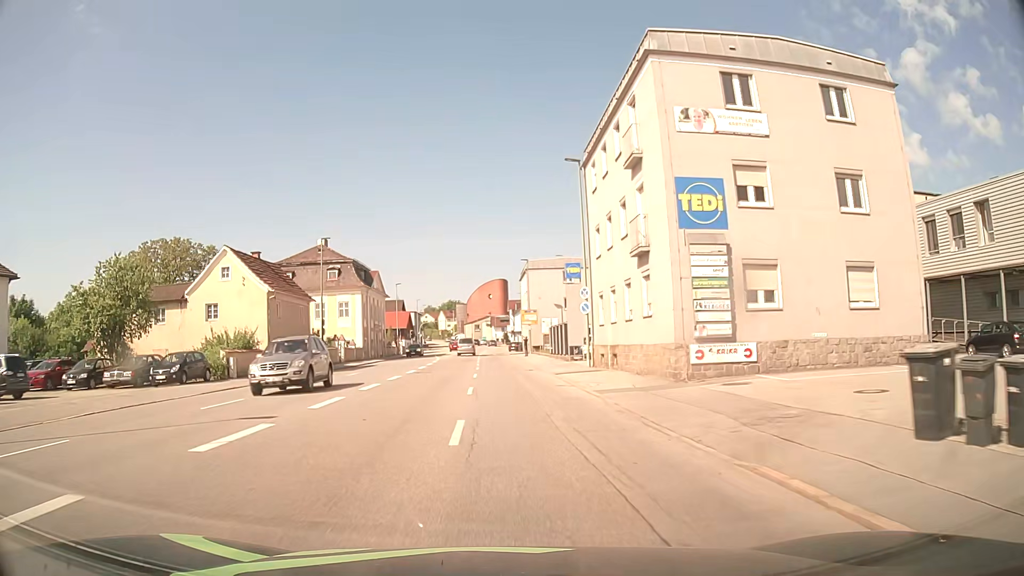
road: tertiary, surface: asphalt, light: Day
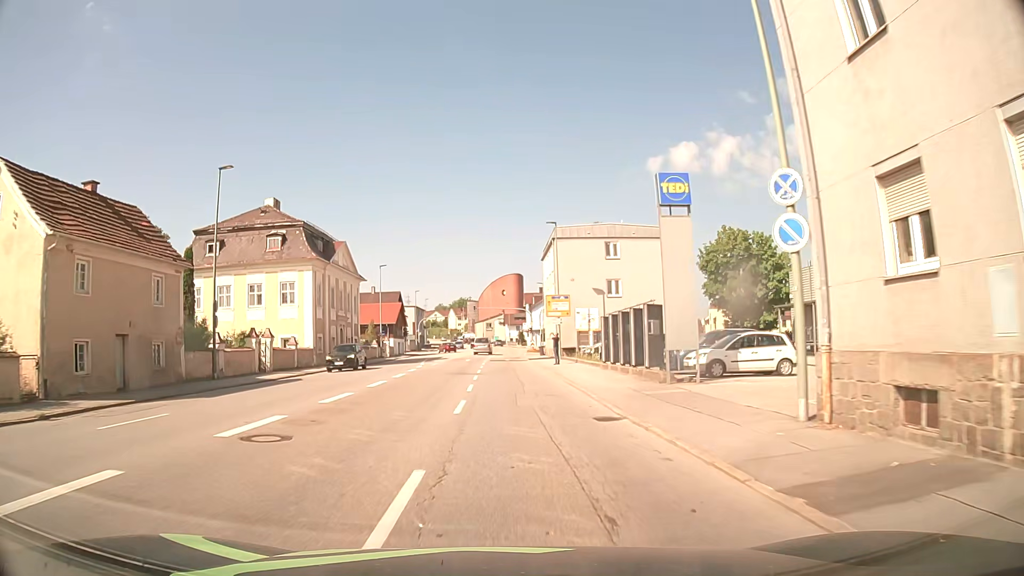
(-0.4, +22.9) m; -2°
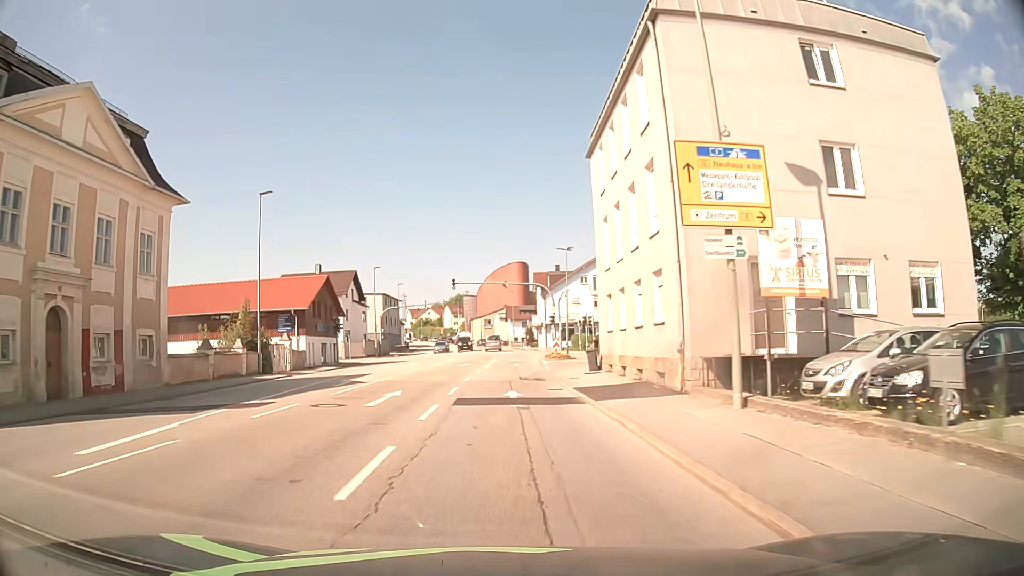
(+0.2, +38.0) m; 0°
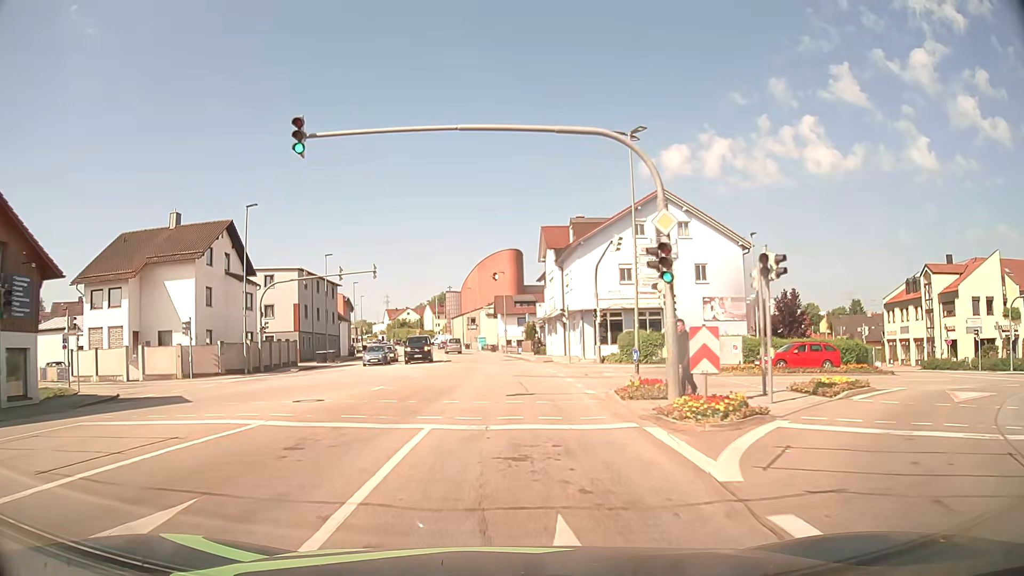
(+0.2, +38.0) m; +1°
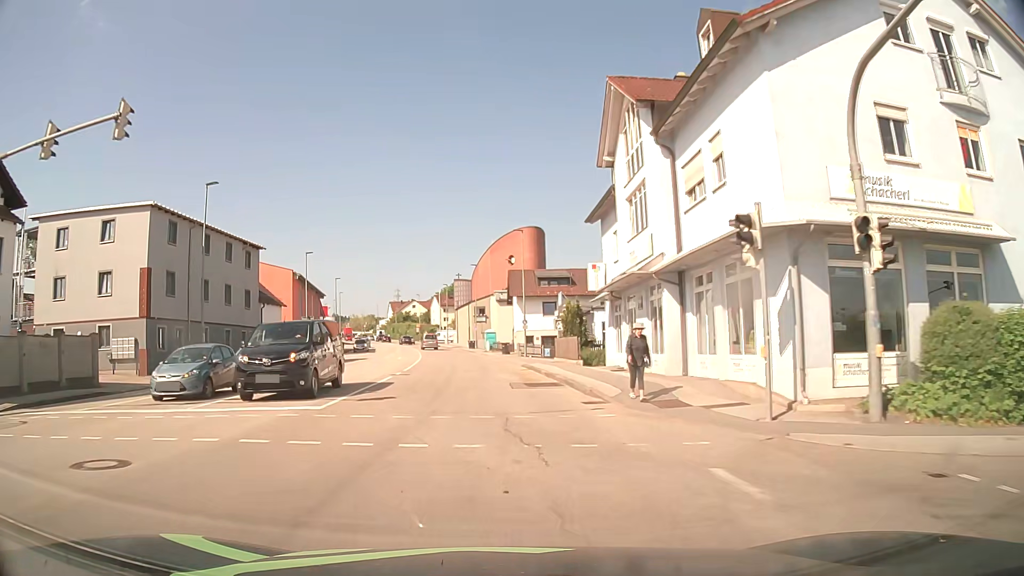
(+0.1, +30.3) m; -1°
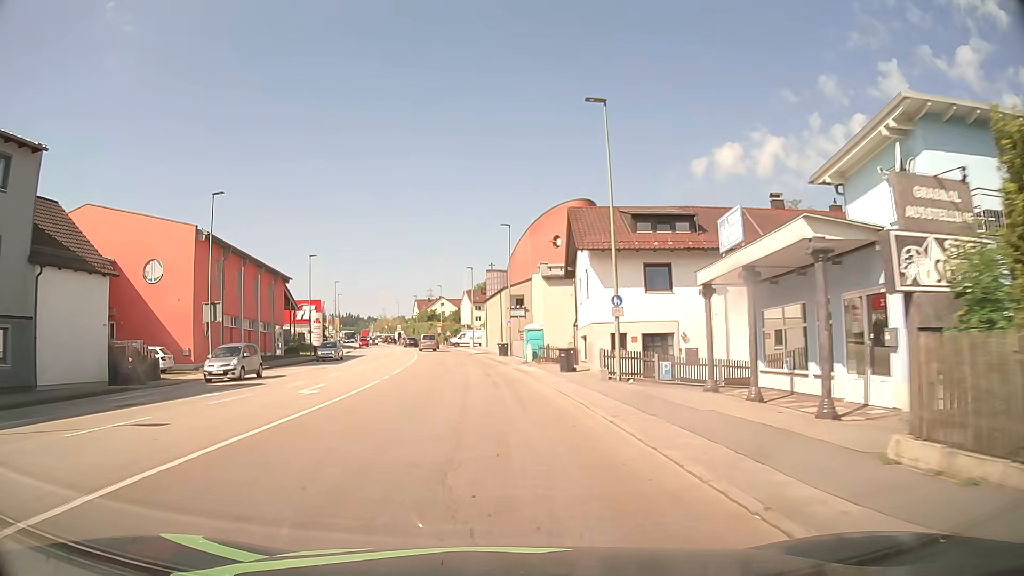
(-1.1, +30.4) m; -3°
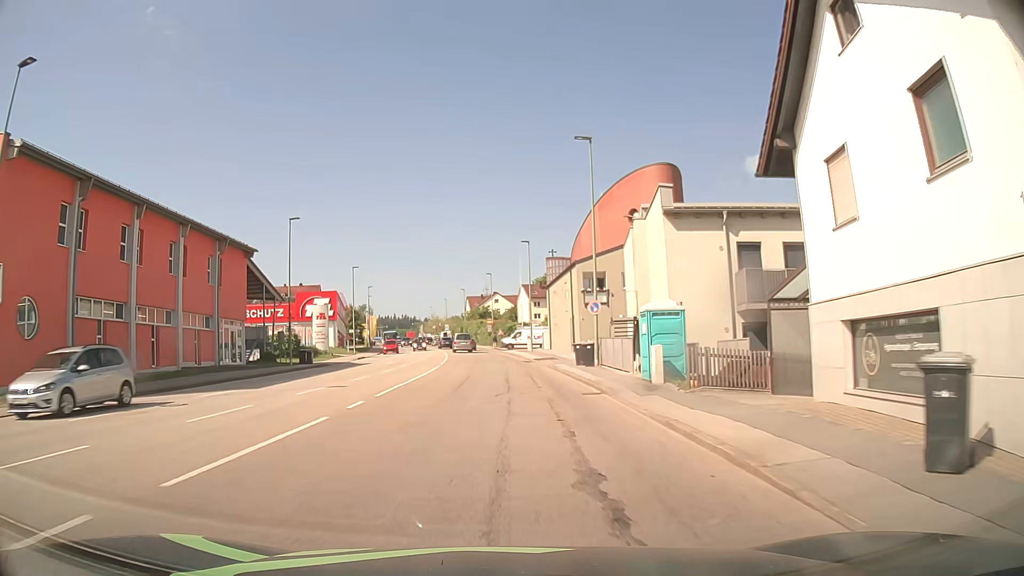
(-1.0, +22.8) m; -5°
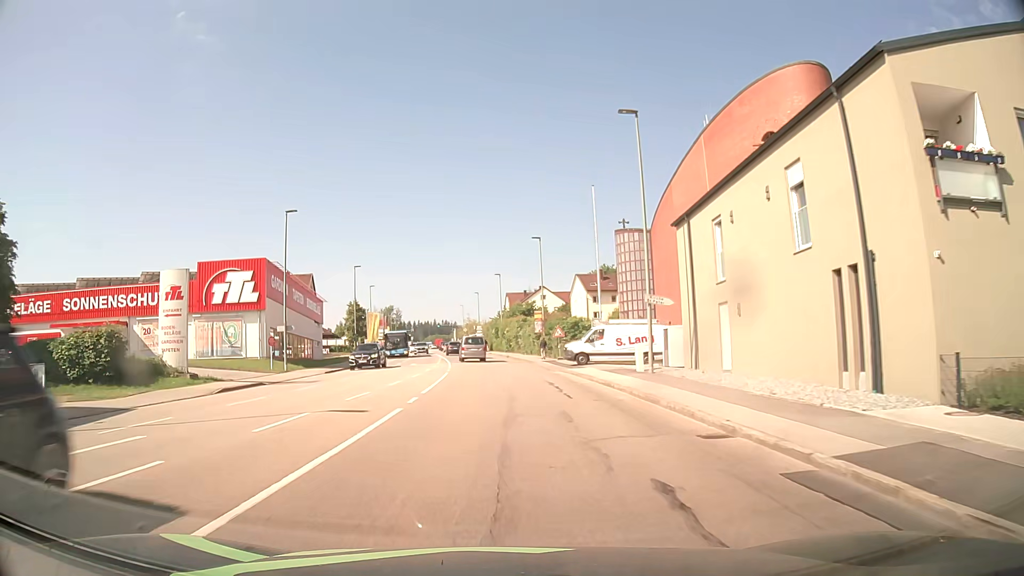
(-1.6, +37.4) m; -4°
(0, +10) (0, +20) (-1, +30) (-2, +40) (-3, +50) (-4, +60) (-5, +70) (-6, +80) (-7, +90) (-8, +100) m
